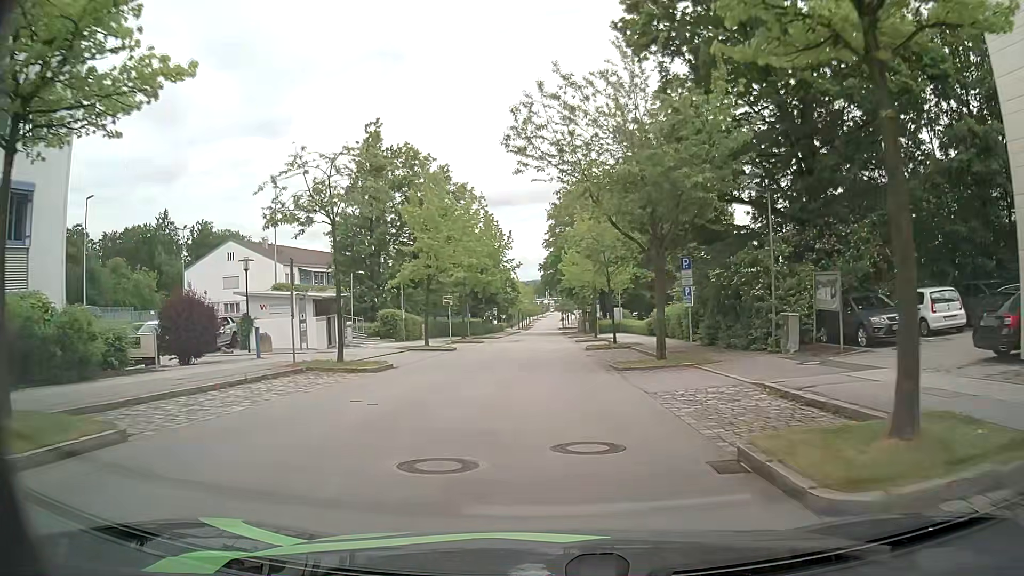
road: residential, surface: asphalt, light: Day
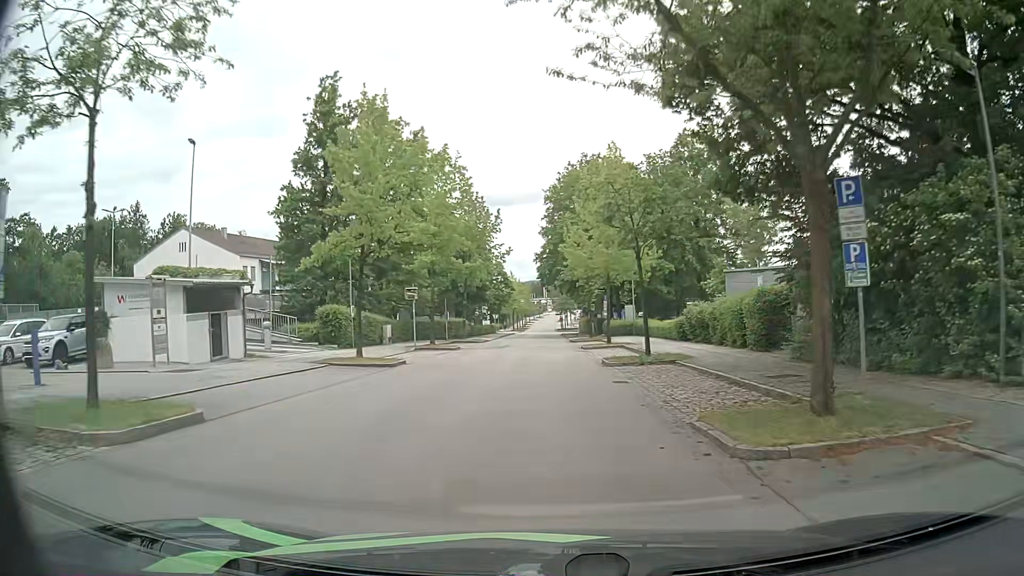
(0.0, +12.0) m; 0°
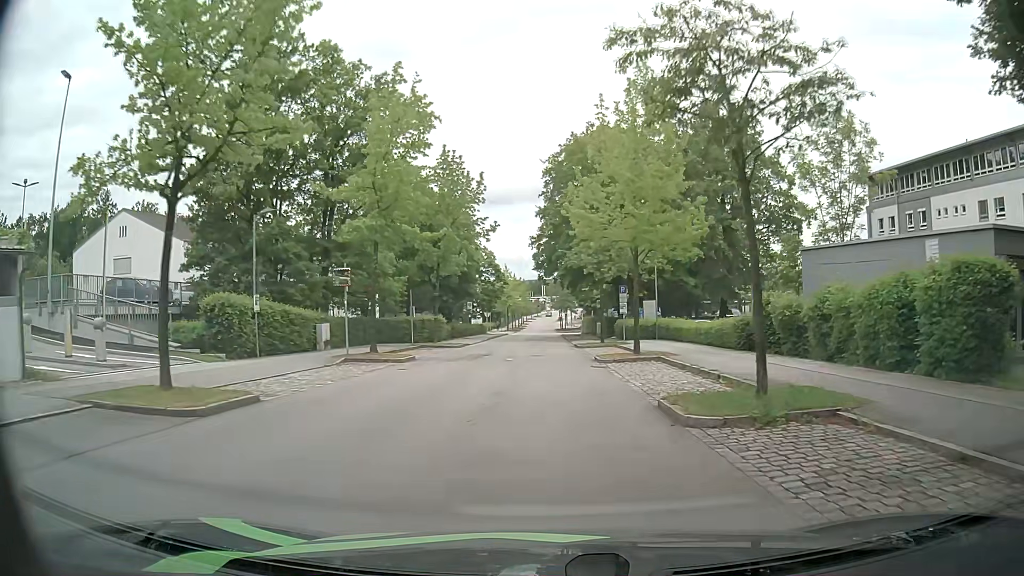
(0.0, +12.0) m; +1°
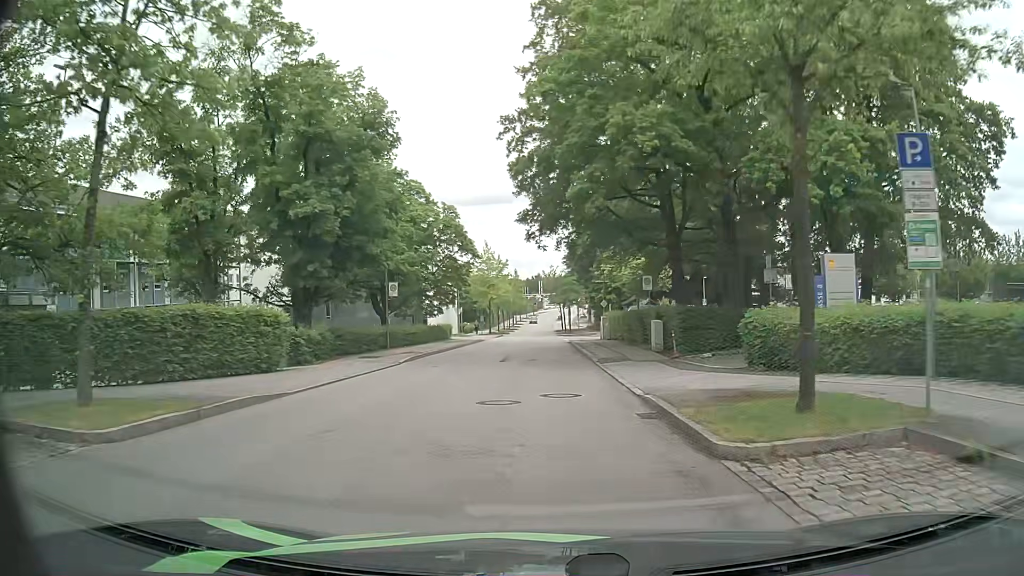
(-0.4, +30.1) m; 0°
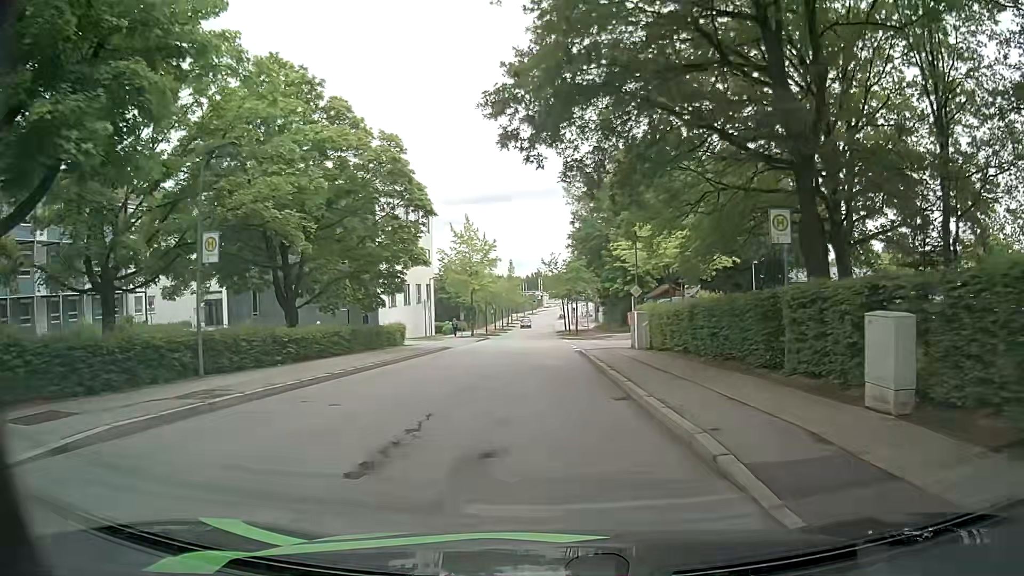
(-0.3, +18.1) m; -1°
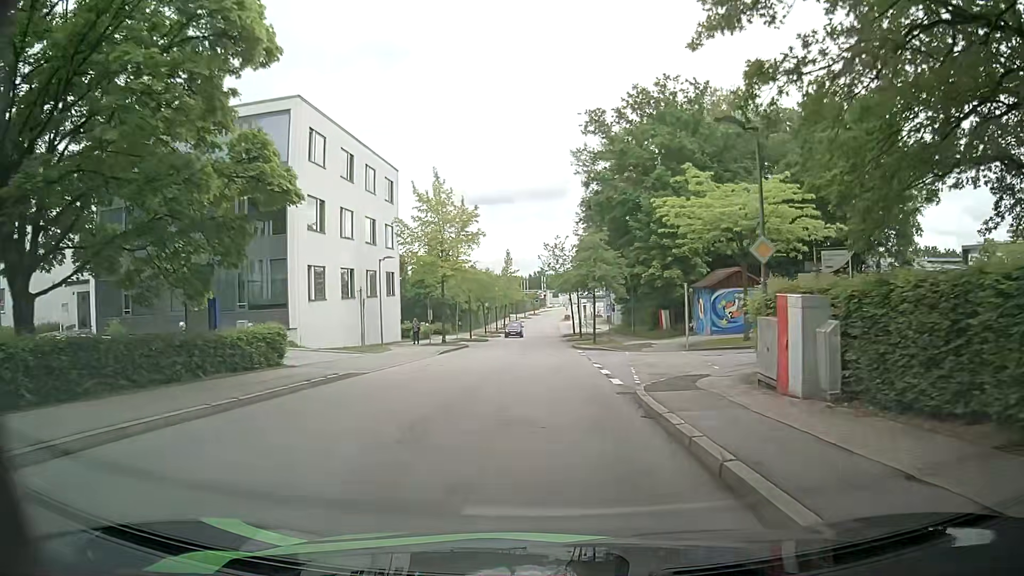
(0.0, +18.1) m; -1°
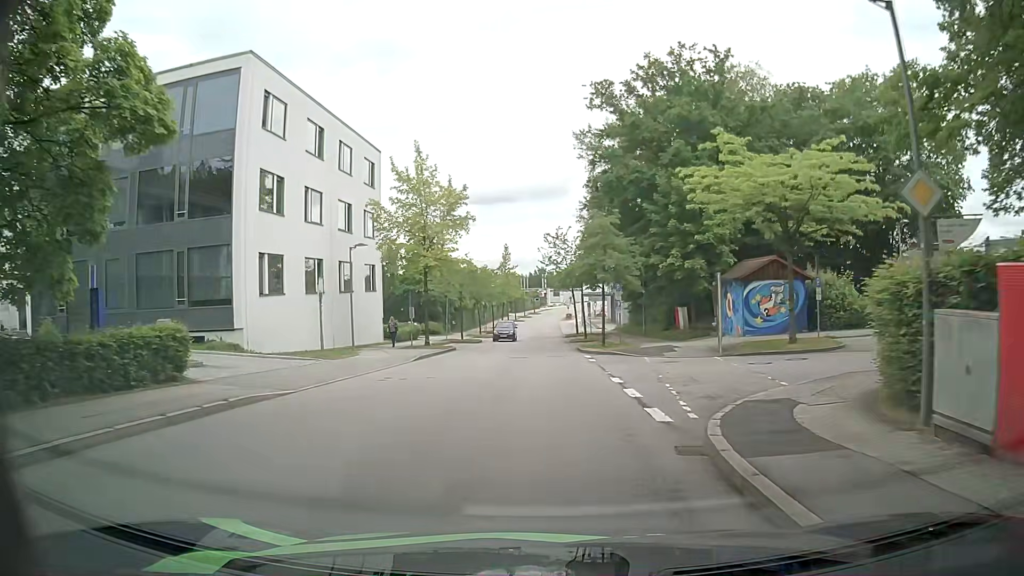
(0.0, +6.0) m; 0°
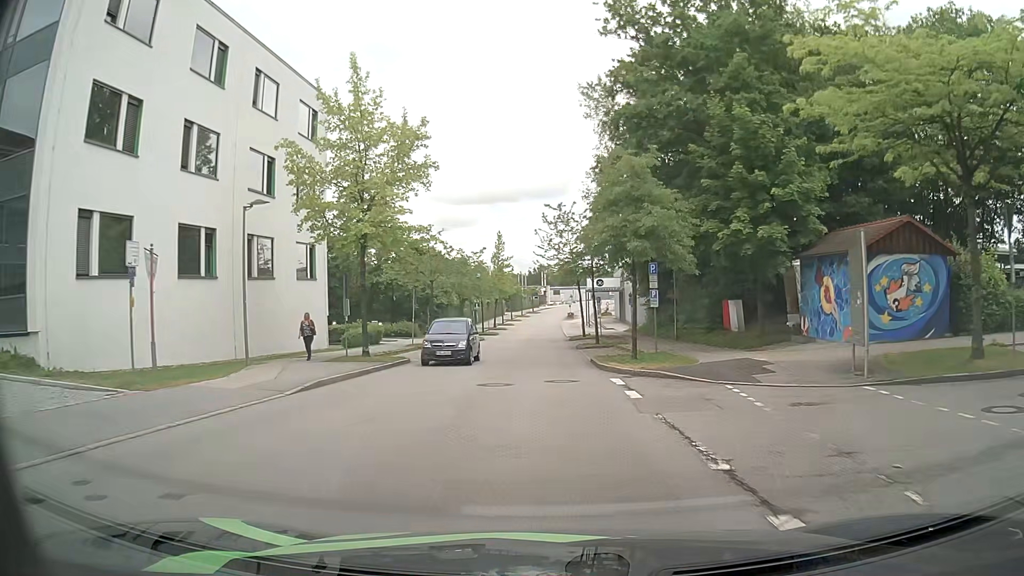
(+0.1, +12.2) m; -1°
(0, +10) (0, +20) (0, +30) (+1, +40) (+1, +50) (+1, +60) (+1, +70) (+2, +80) (+2, +90) (+2, +100) m
